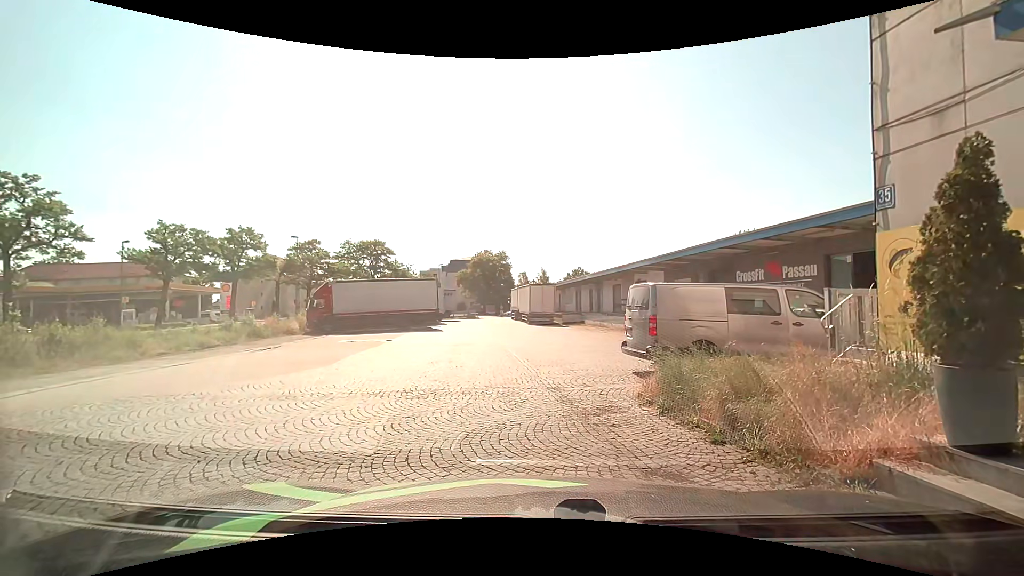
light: Day
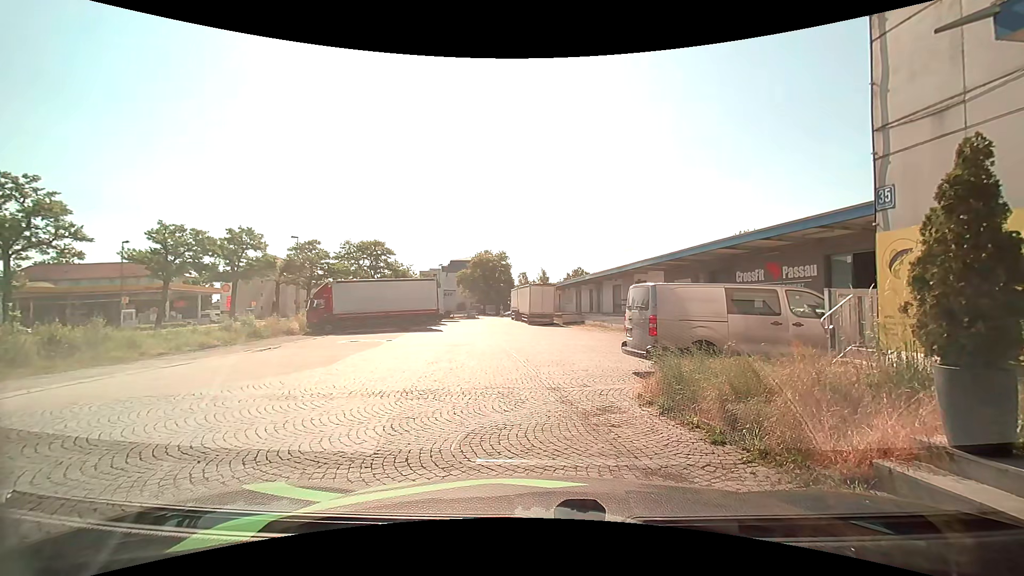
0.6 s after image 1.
(0.0, 0.0) m; 0°
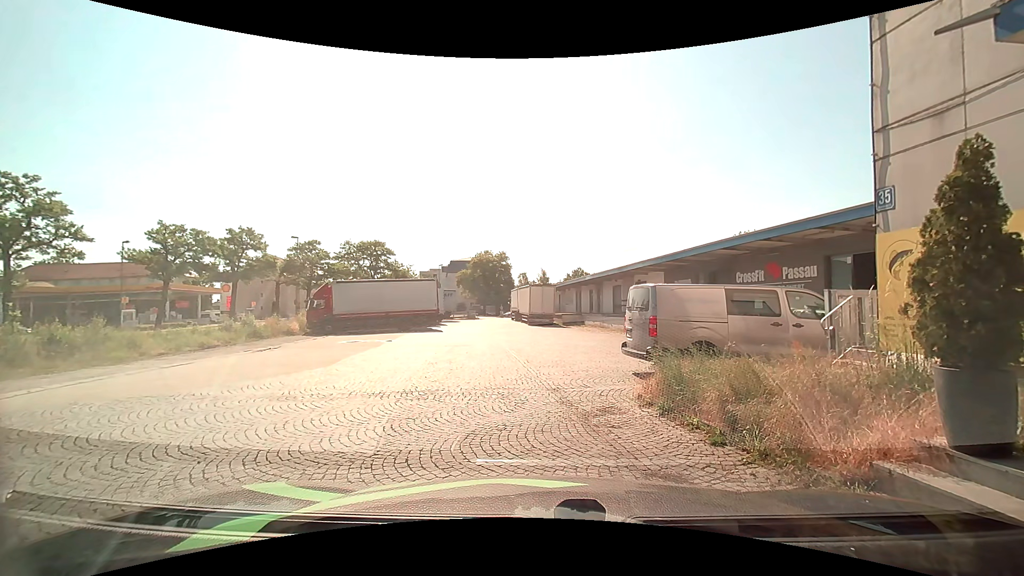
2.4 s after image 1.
(0.0, 0.0) m; 0°
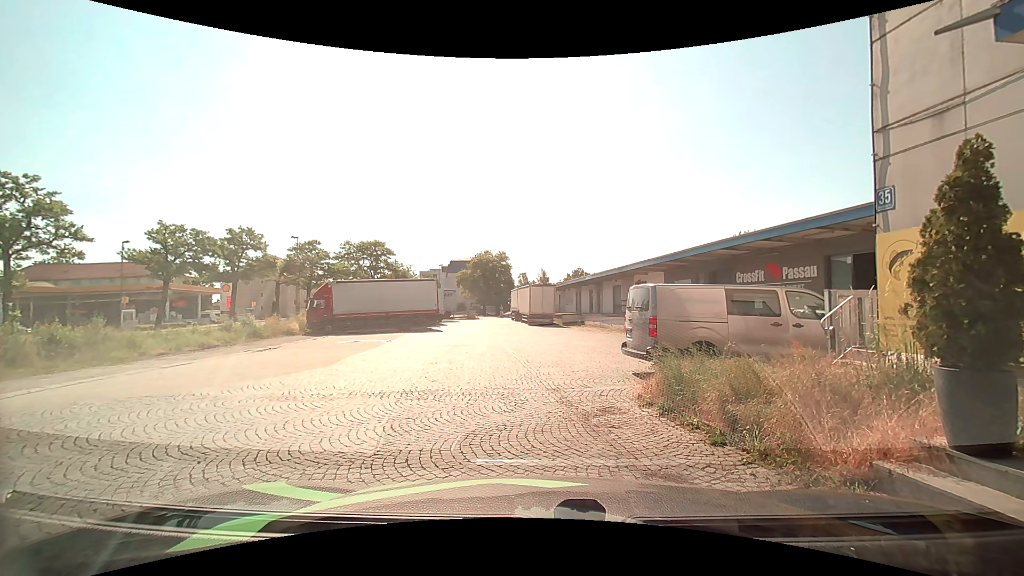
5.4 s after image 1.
(0.0, 0.0) m; 0°
